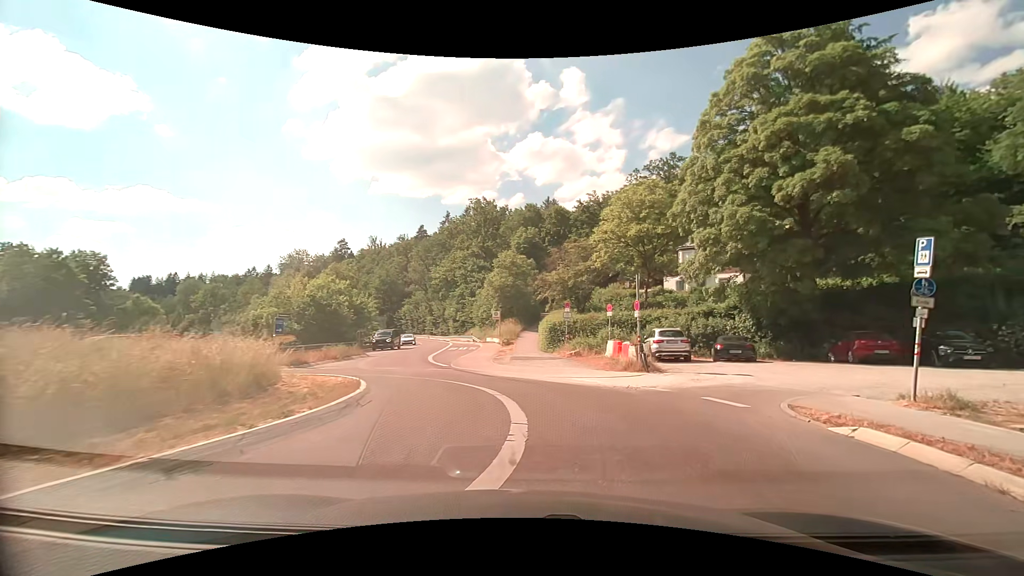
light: Day
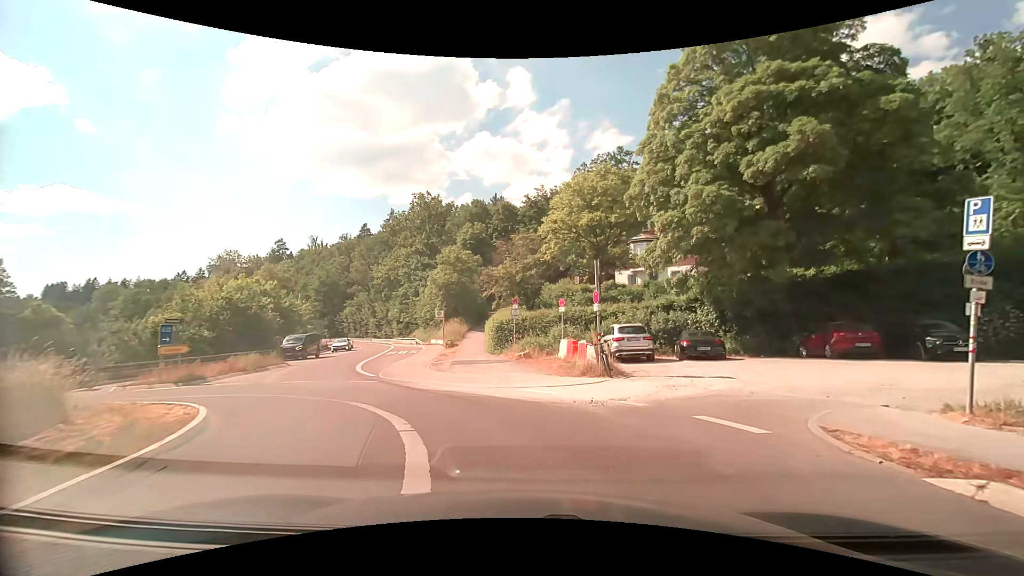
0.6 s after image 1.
(+0.2, +3.6) m; +6°
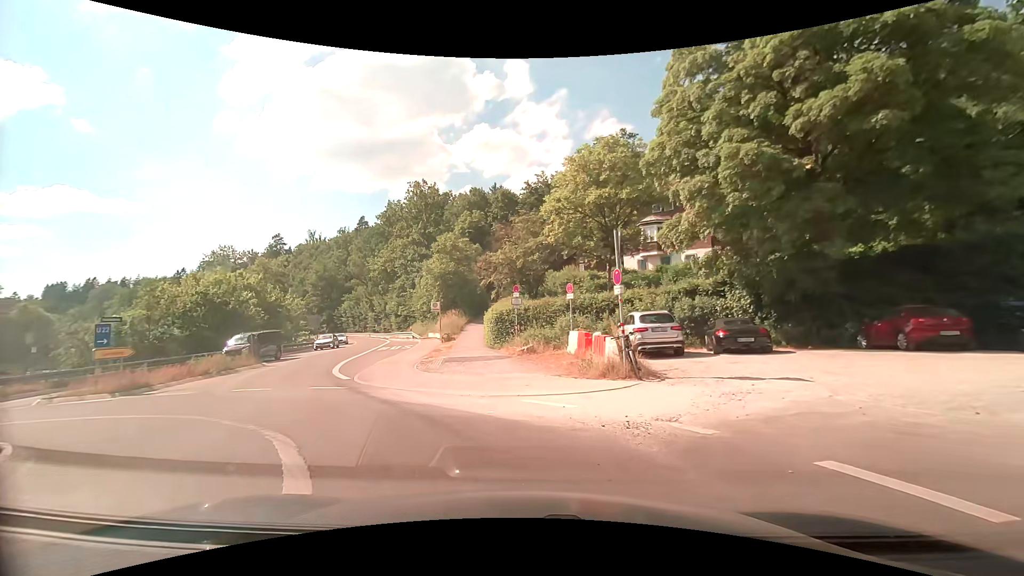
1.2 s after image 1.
(0.0, +3.6) m; -1°
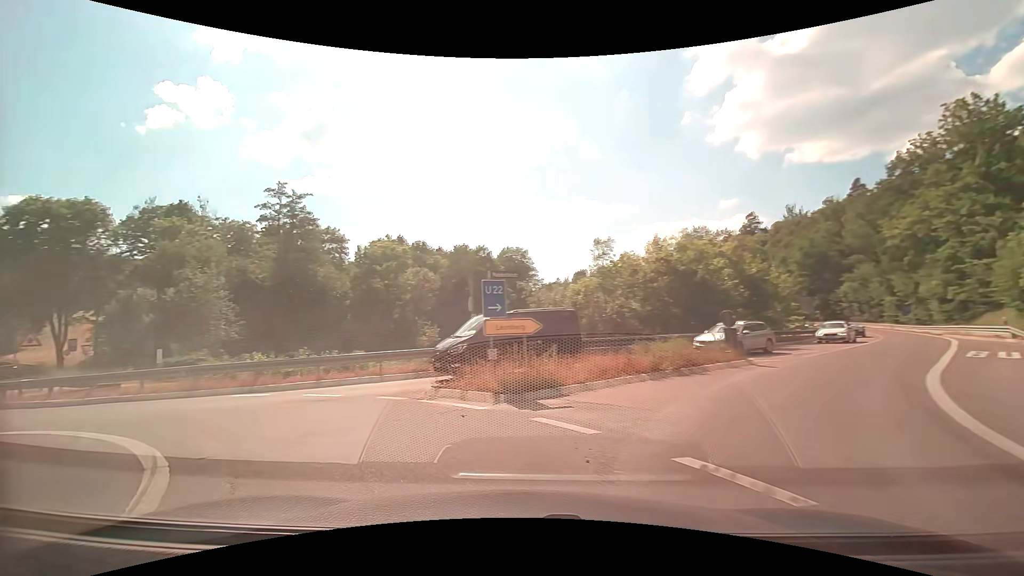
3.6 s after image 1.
(-4.8, +11.8) m; -52°
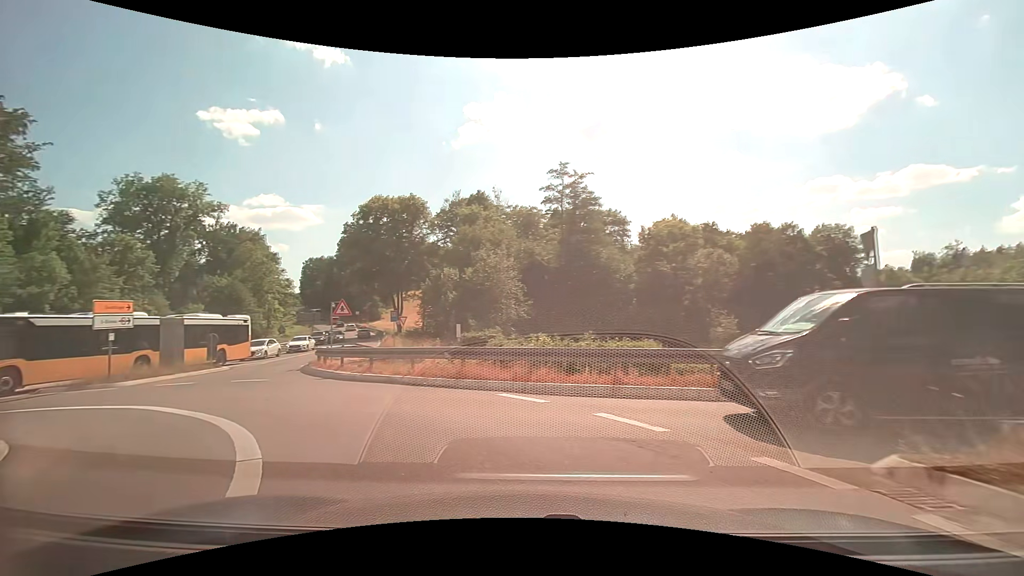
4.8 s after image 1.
(-1.8, +6.2) m; -32°
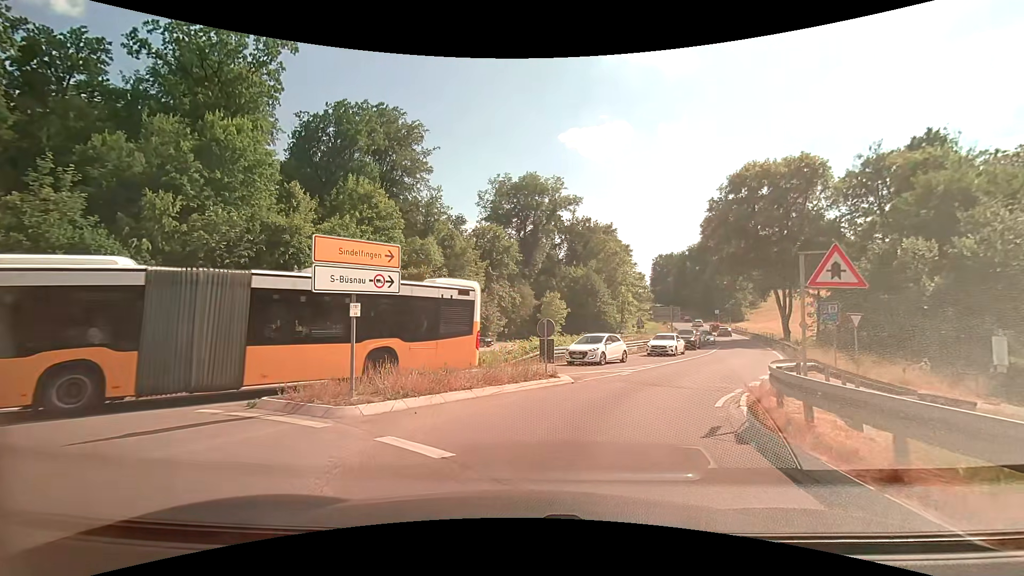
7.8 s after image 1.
(-5.8, +13.3) m; -38°
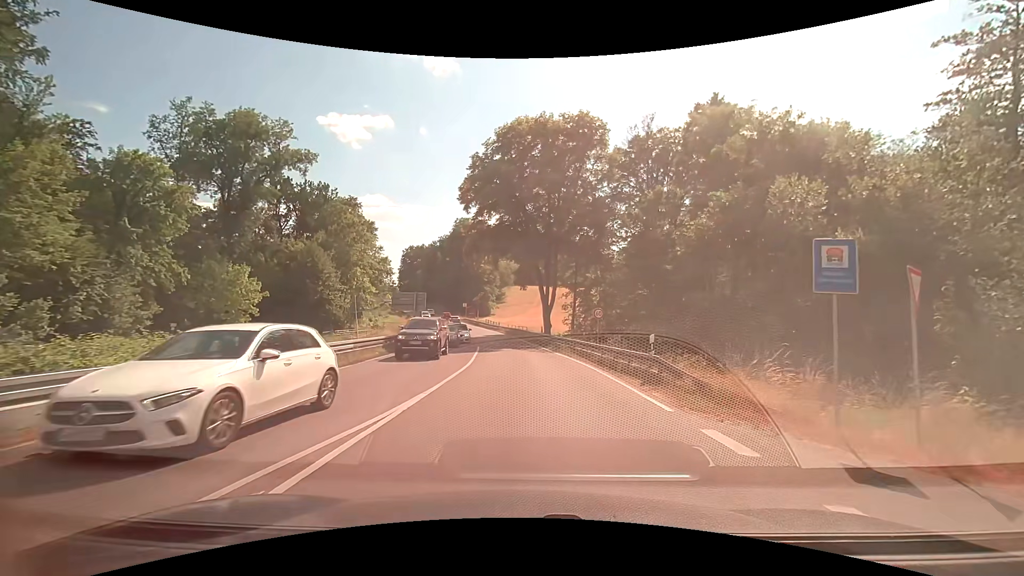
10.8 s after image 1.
(+5.2, +19.0) m; +28°
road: secondary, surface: asphalt
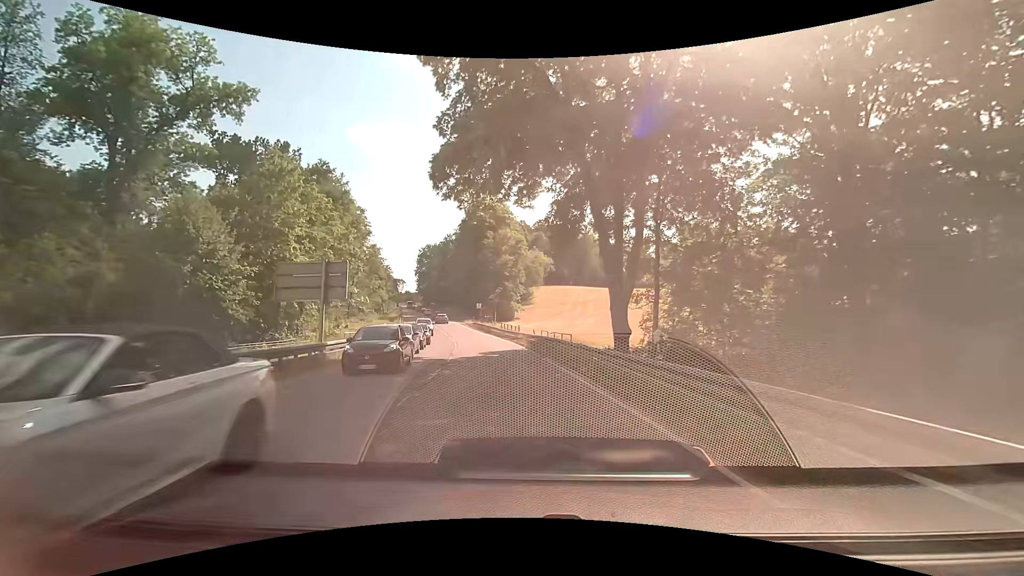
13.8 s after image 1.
(-0.6, +28.7) m; -4°
(0, +10) (-1, +20) (-2, +30) (-4, +40) (-6, +50) (-8, +59) (-10, +69) (-12, +79) (-15, +89) (-17, +98) m
